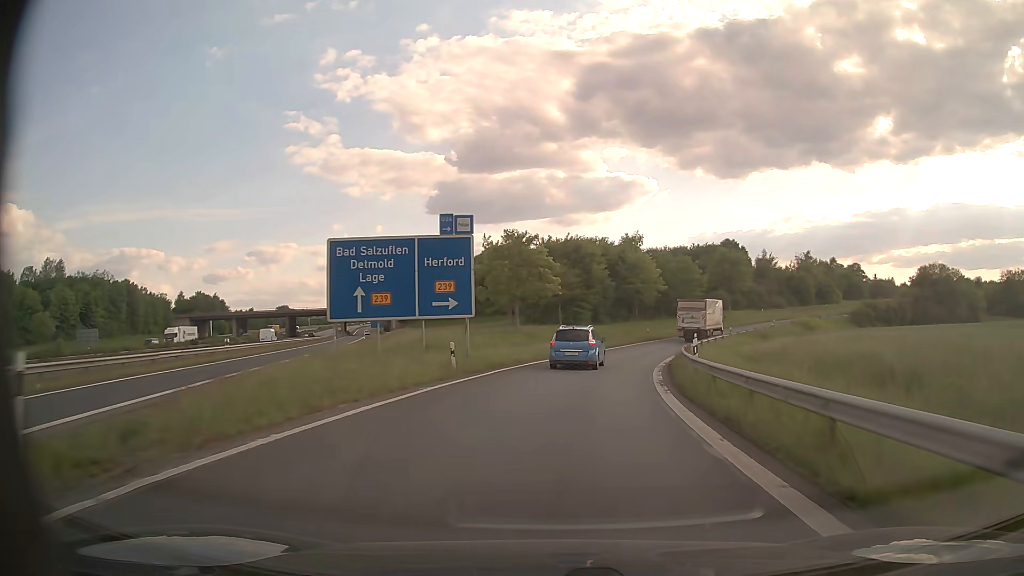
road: motorway_link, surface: asphalt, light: Day
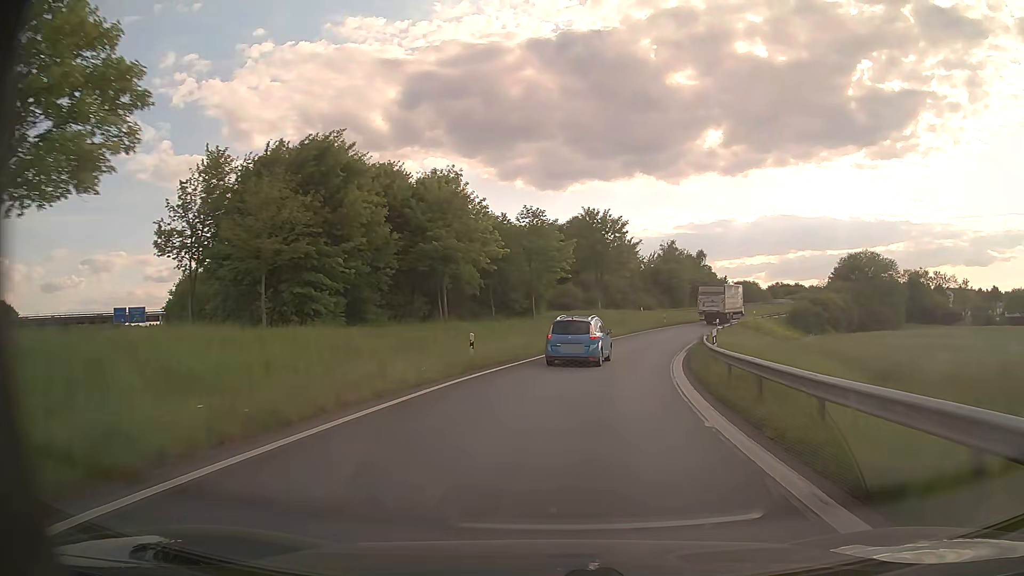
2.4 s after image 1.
(+5.1, +39.2) m; +15°
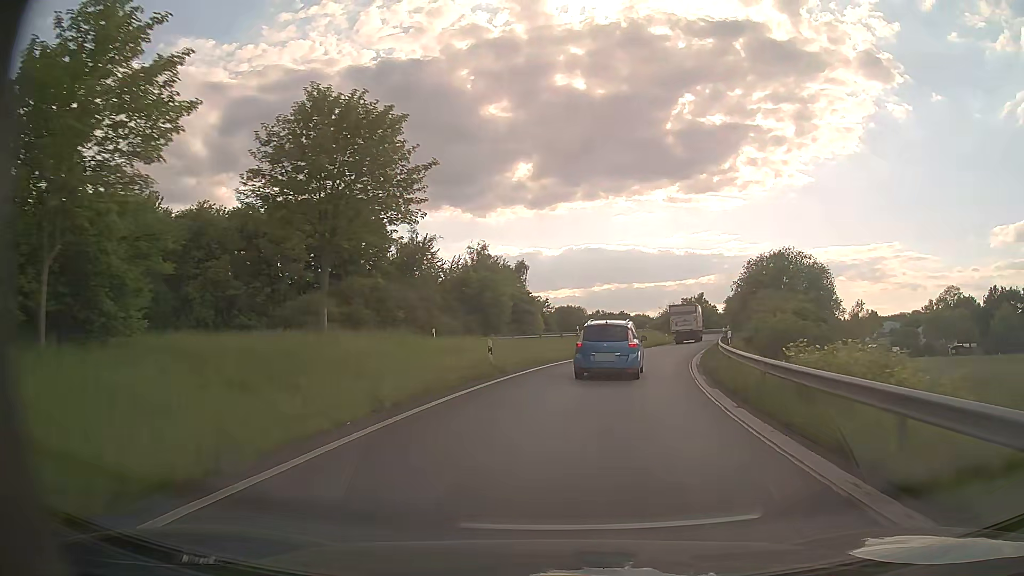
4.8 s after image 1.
(+5.5, +38.2) m; +16°
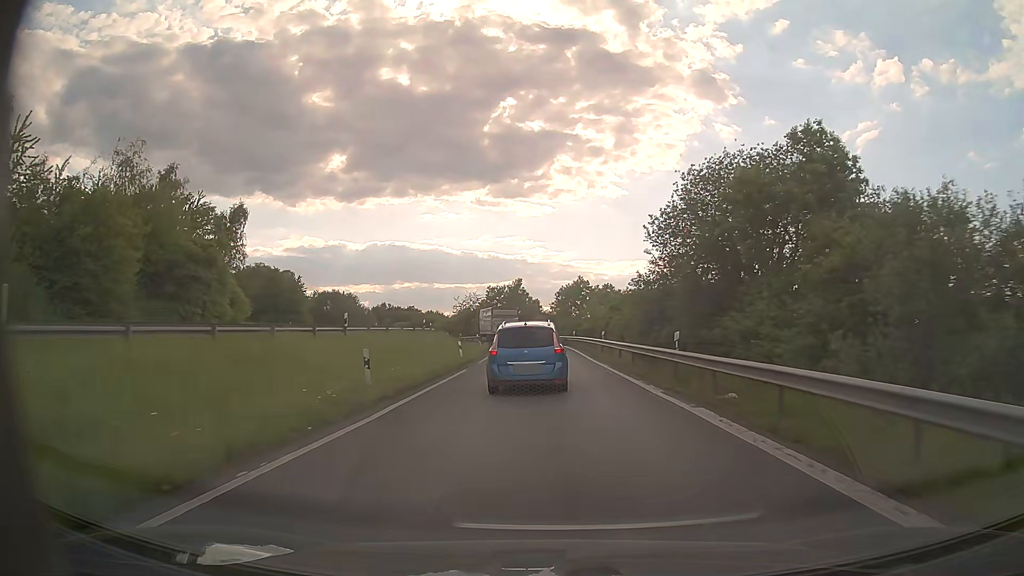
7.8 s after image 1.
(+8.0, +45.1) m; +18°
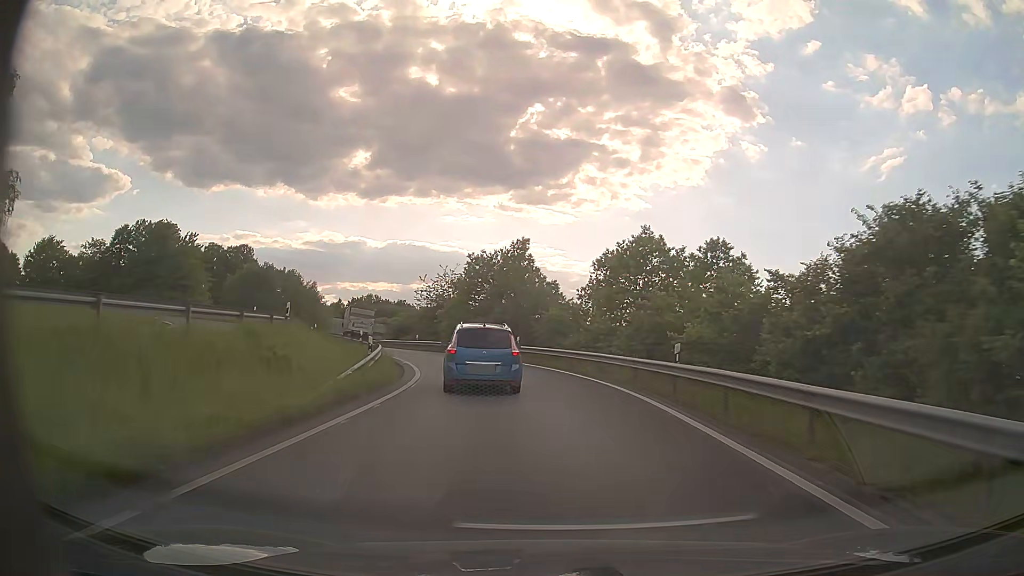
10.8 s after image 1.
(-0.3, +41.5) m; -1°
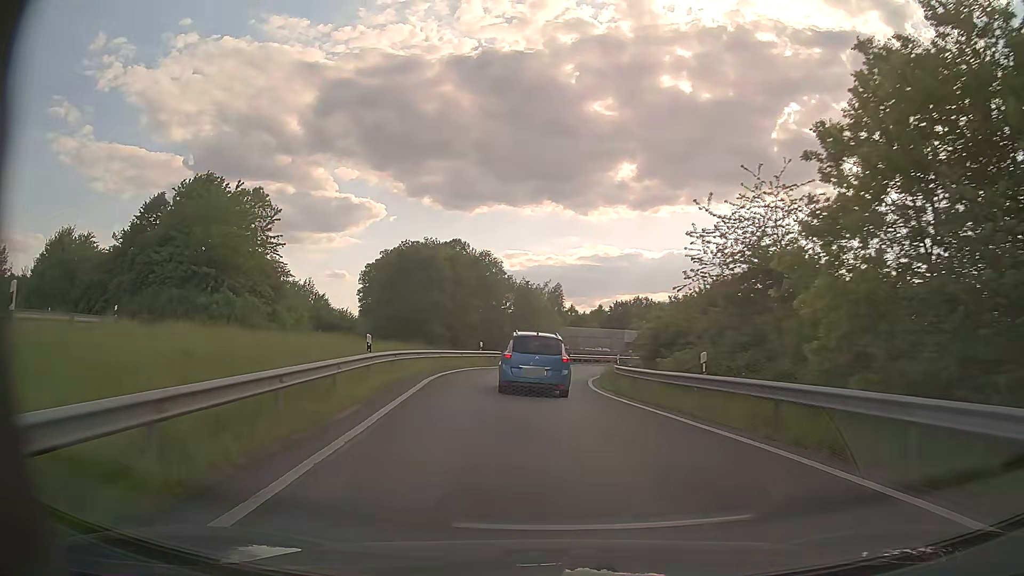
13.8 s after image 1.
(-6.5, +39.4) m; -23°
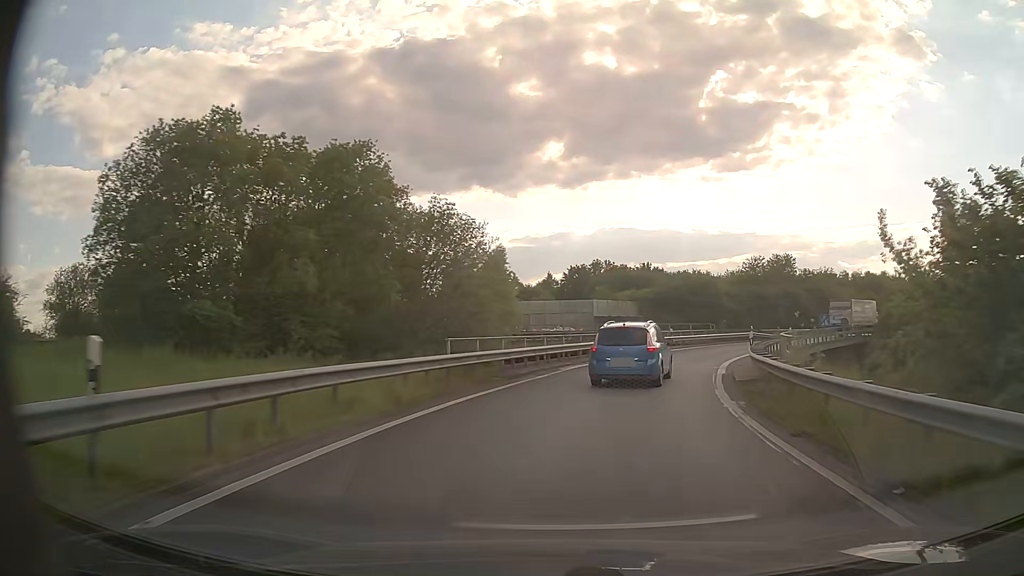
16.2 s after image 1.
(-0.9, +32.8) m; +3°
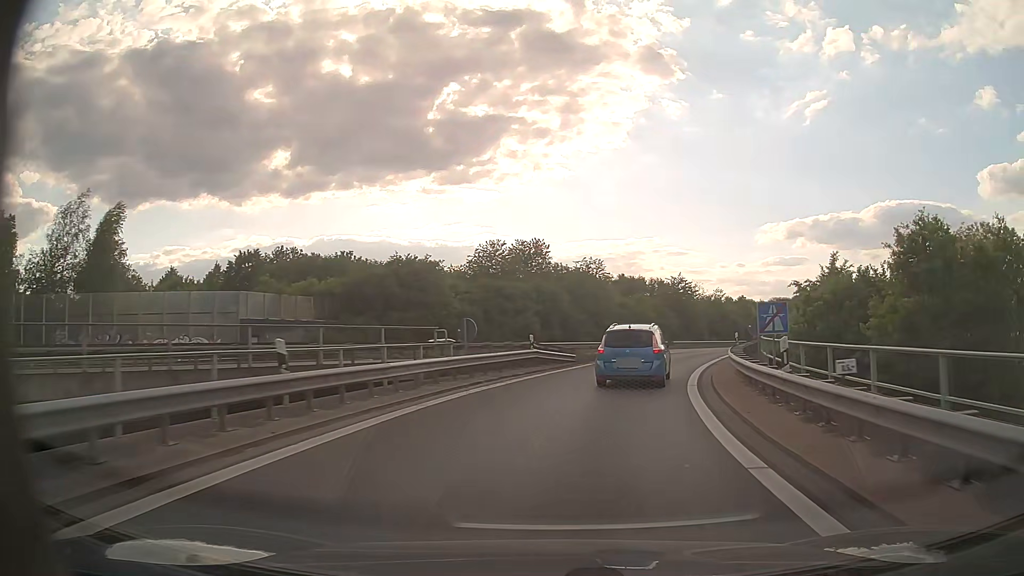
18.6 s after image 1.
(+7.1, +32.9) m; +24°
